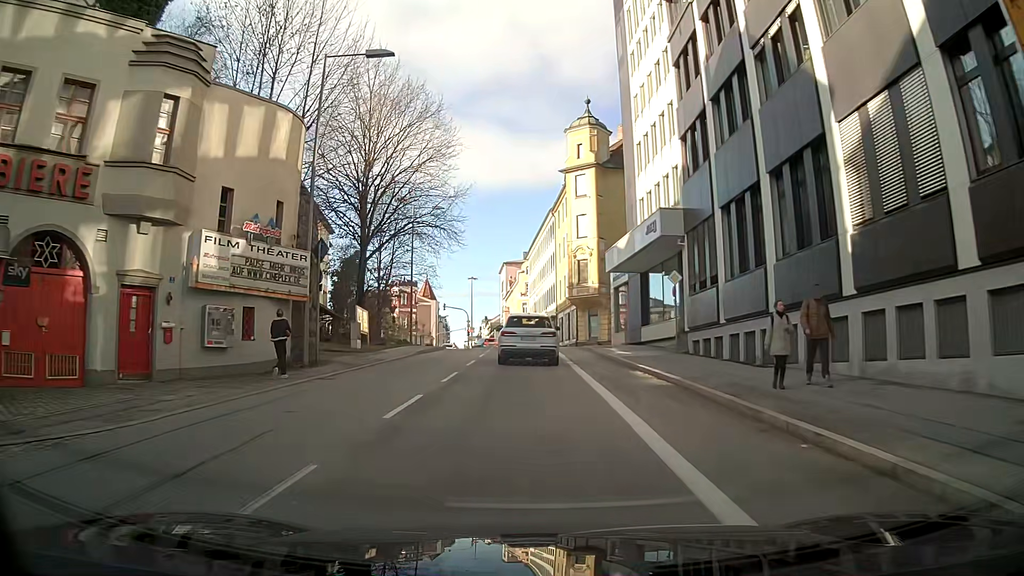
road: tertiary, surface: asphalt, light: Day
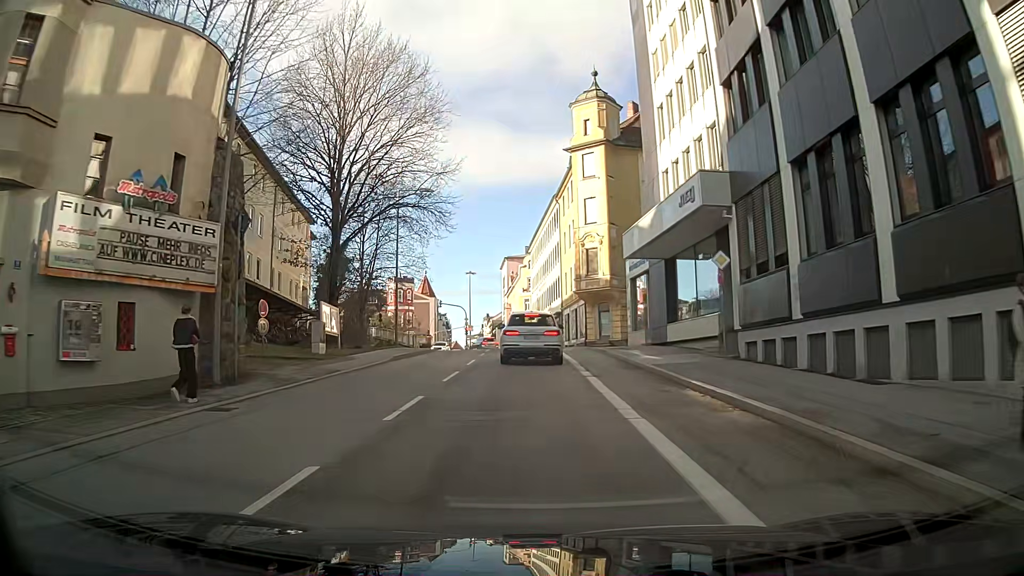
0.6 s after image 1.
(0.0, +6.1) m; 0°
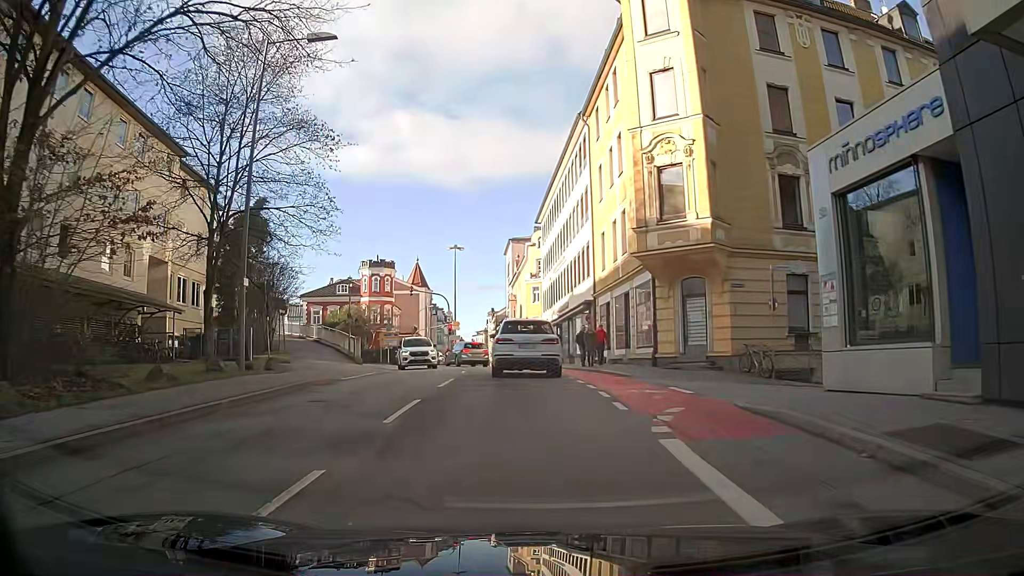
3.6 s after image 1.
(+0.2, +23.8) m; -1°
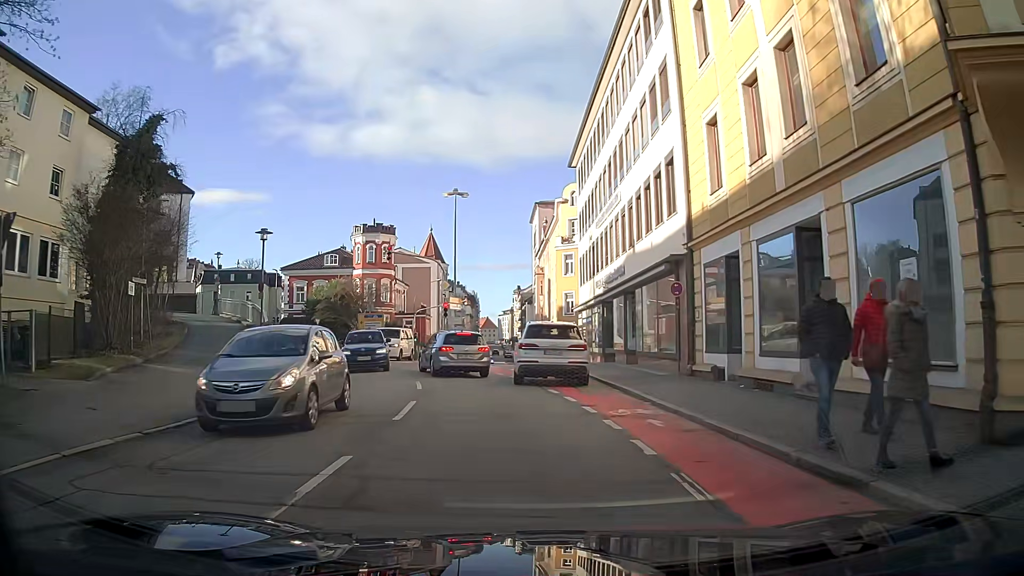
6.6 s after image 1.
(-0.3, +17.2) m; -2°
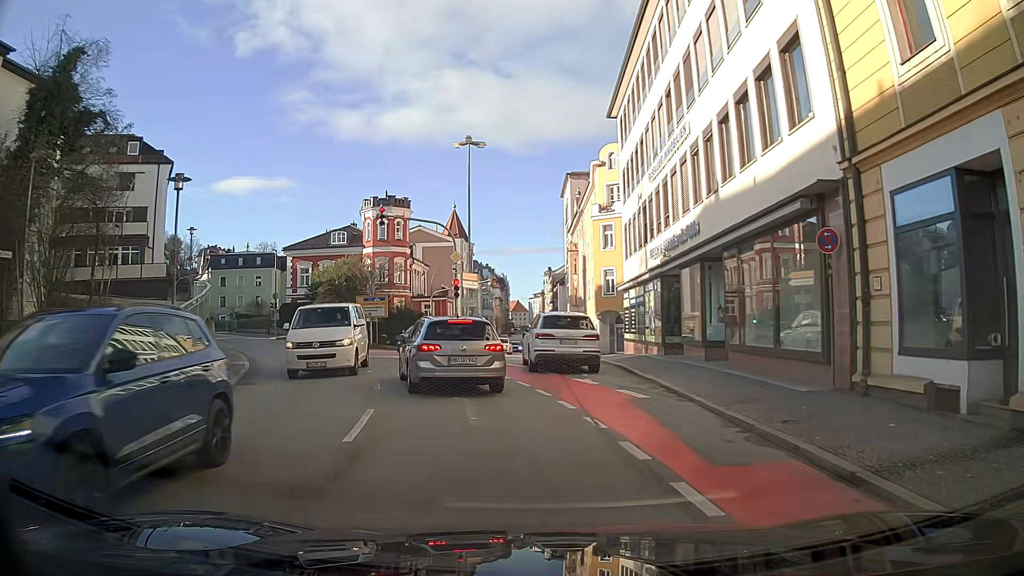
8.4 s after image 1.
(0.0, +8.5) m; -2°
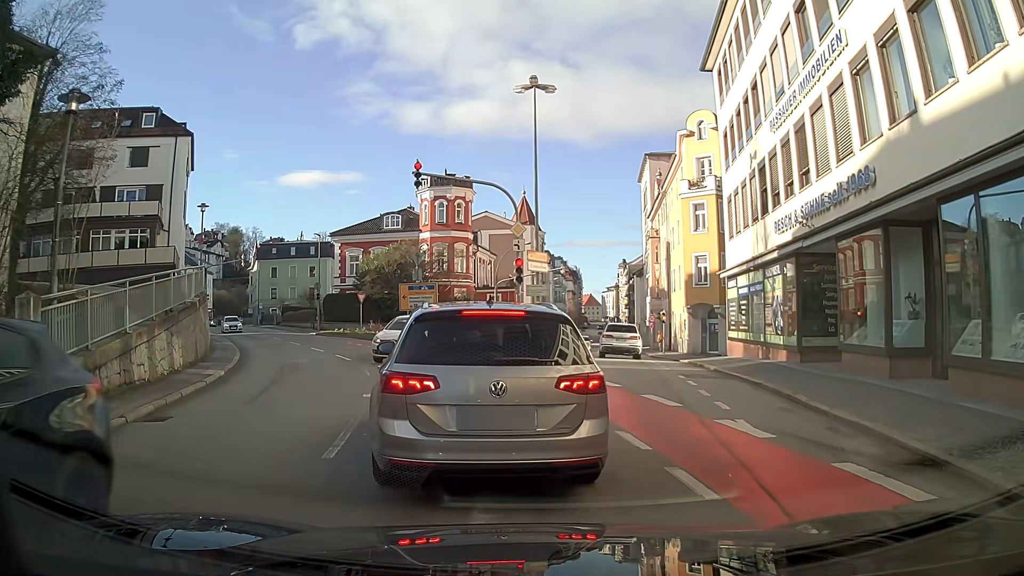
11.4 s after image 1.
(-0.4, +7.2) m; -6°
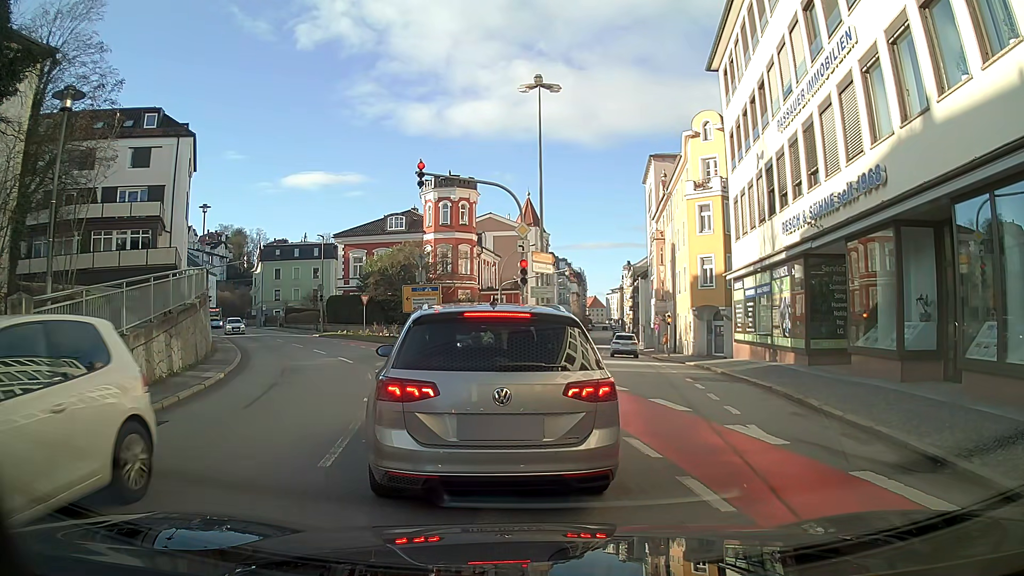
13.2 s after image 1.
(0.0, +0.4) m; 0°
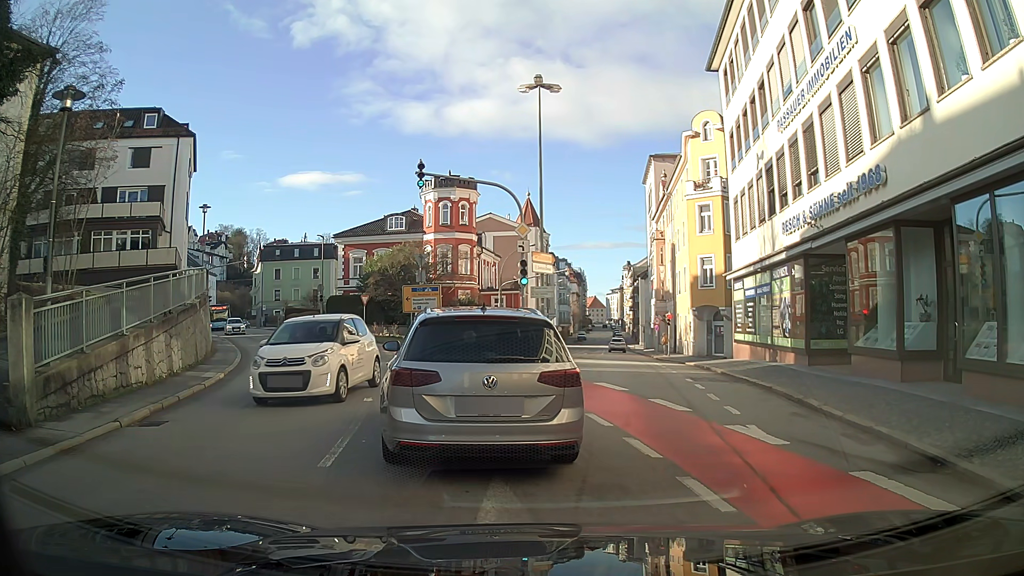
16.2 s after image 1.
(0.0, 0.0) m; 0°
